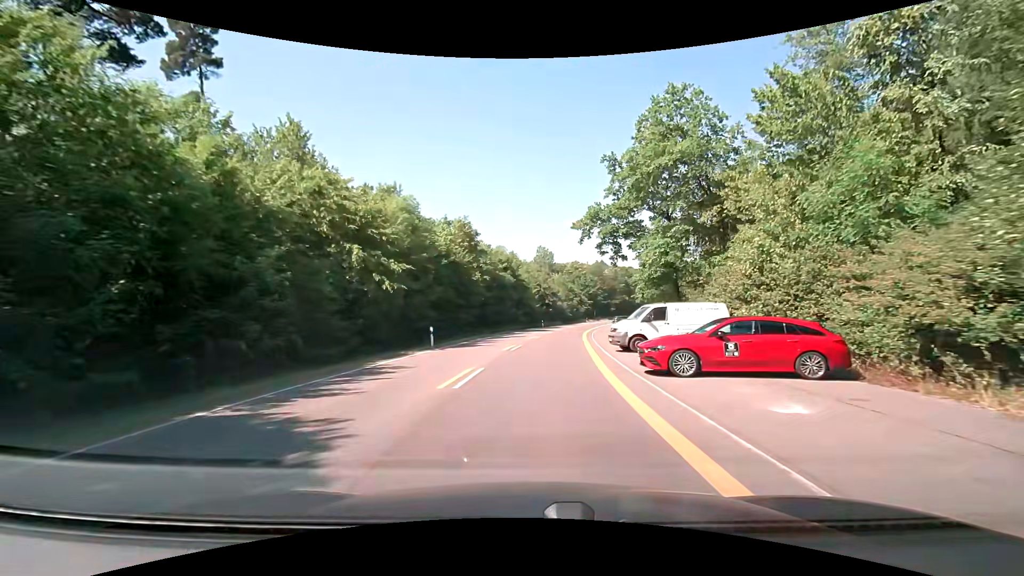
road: secondary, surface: asphalt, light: Day
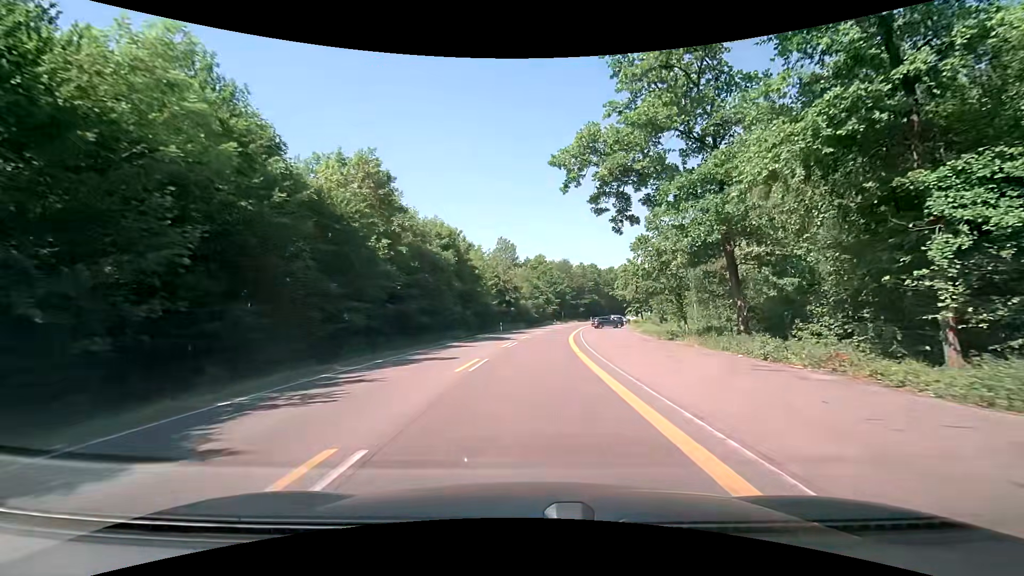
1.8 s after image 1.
(+0.6, +20.6) m; +4°
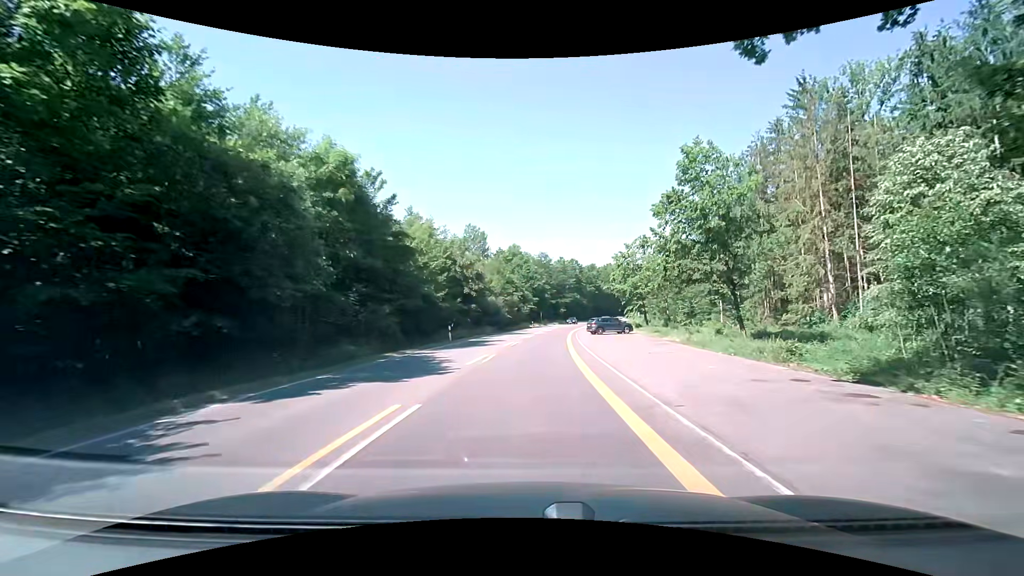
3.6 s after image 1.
(+0.6, +21.0) m; +3°
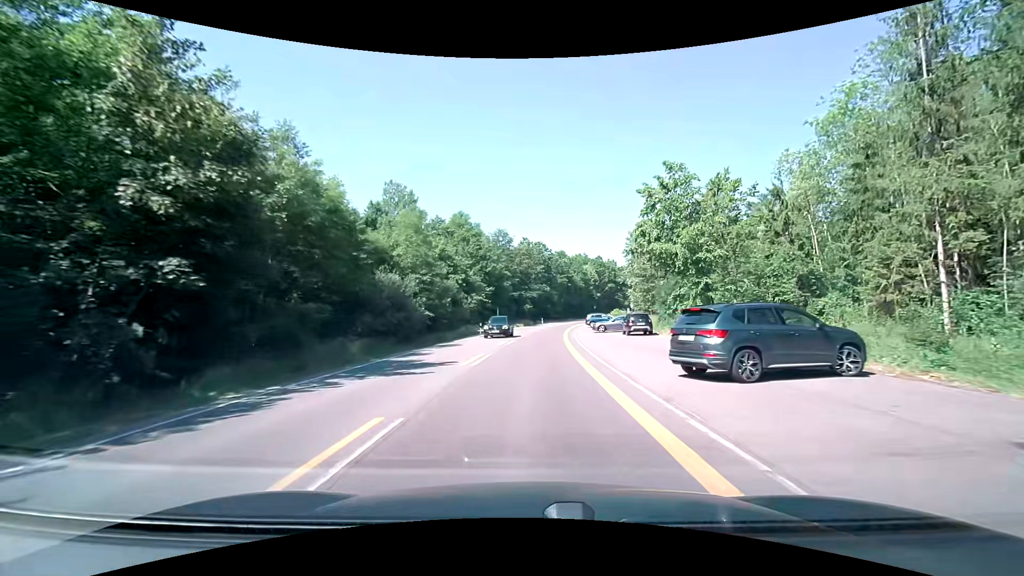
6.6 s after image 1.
(+1.5, +36.7) m; +4°
(0, +10) (0, +20) (+1, +30) (+2, +40) (+3, +50) (+4, +60) (+5, +70) (+6, +80) (+8, +89) (+11, +99) m
